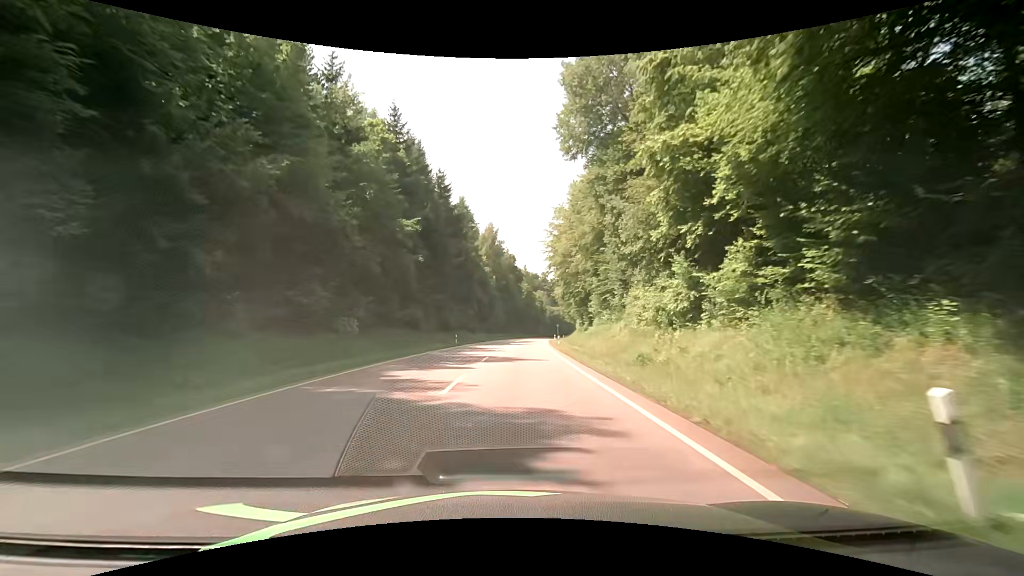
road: secondary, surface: asphalt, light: Day
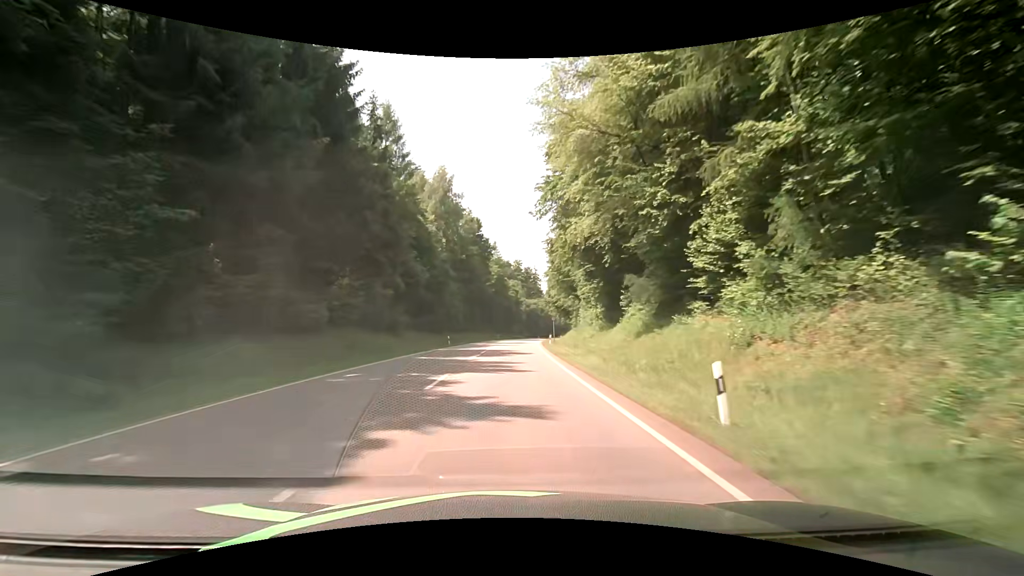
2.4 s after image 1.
(+1.3, +43.3) m; +3°
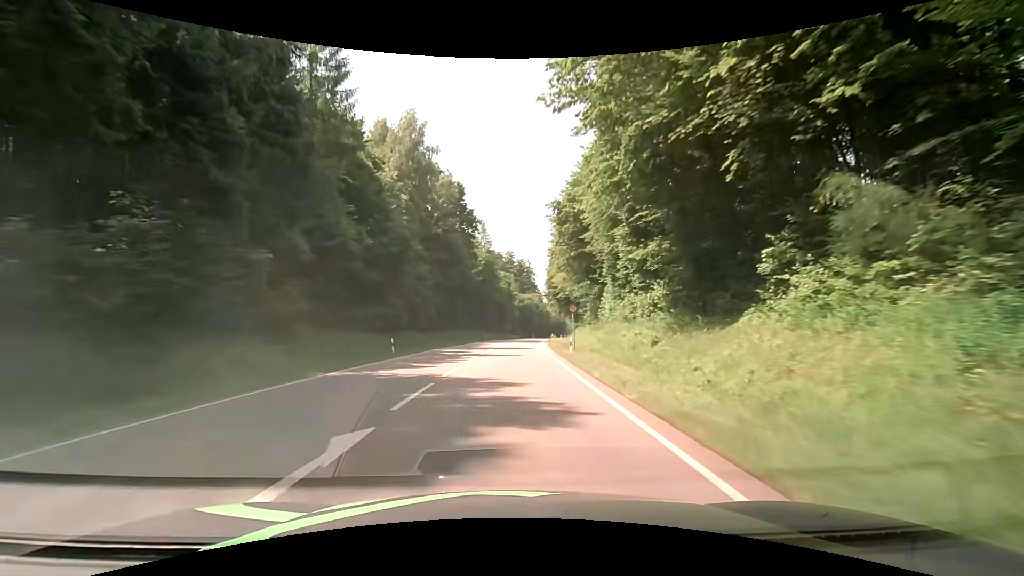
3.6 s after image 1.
(+0.1, +21.7) m; 0°
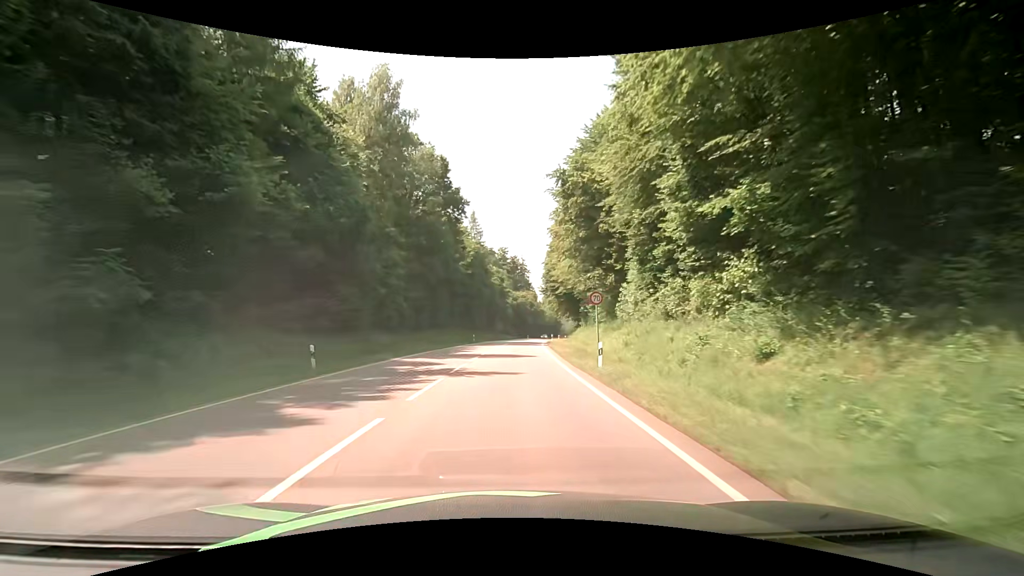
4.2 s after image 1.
(+0.1, +10.8) m; +2°
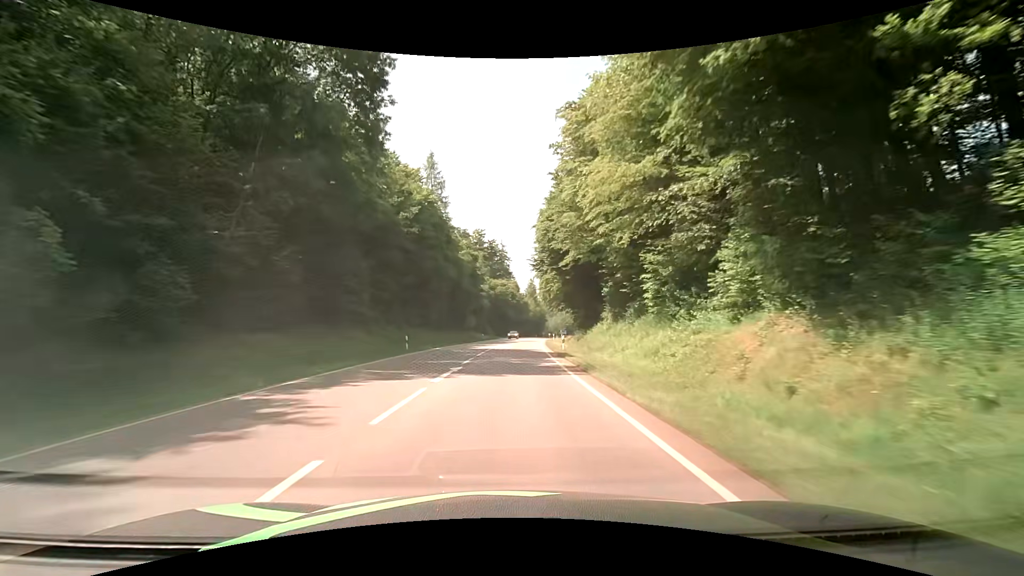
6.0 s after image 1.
(+0.3, +32.5) m; +3°
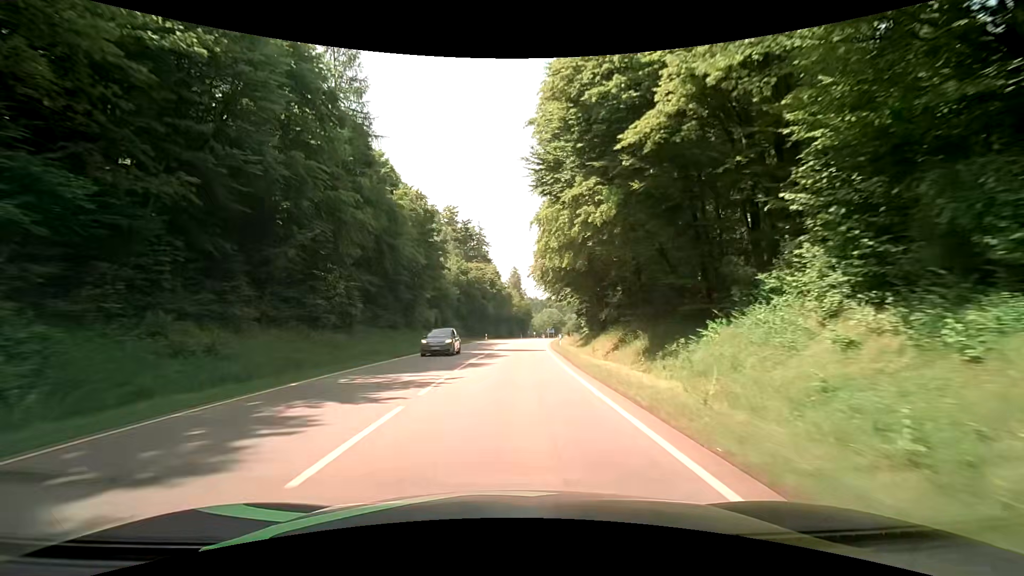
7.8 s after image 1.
(+0.1, +32.4) m; +1°
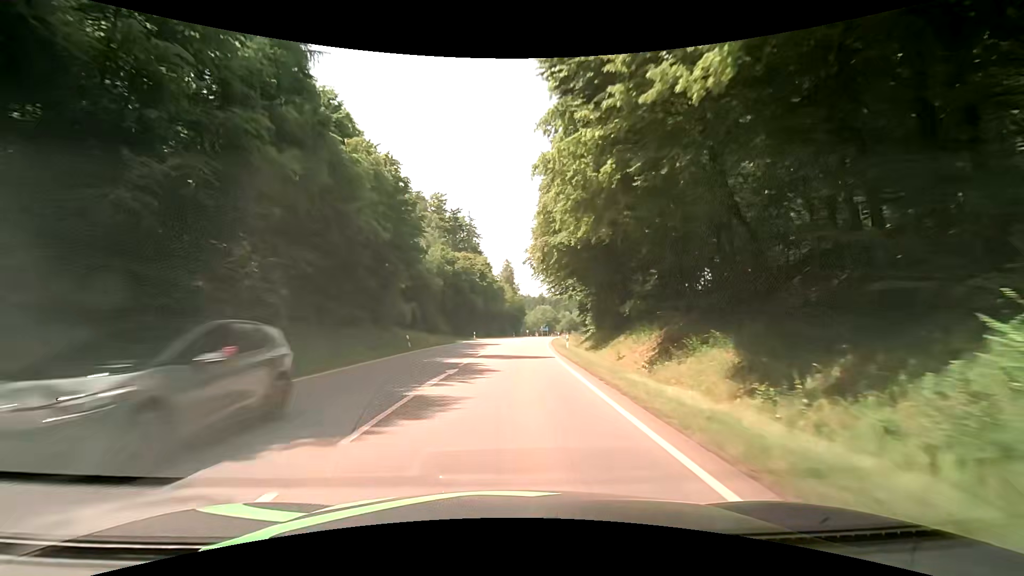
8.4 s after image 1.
(+0.1, +10.8) m; +2°
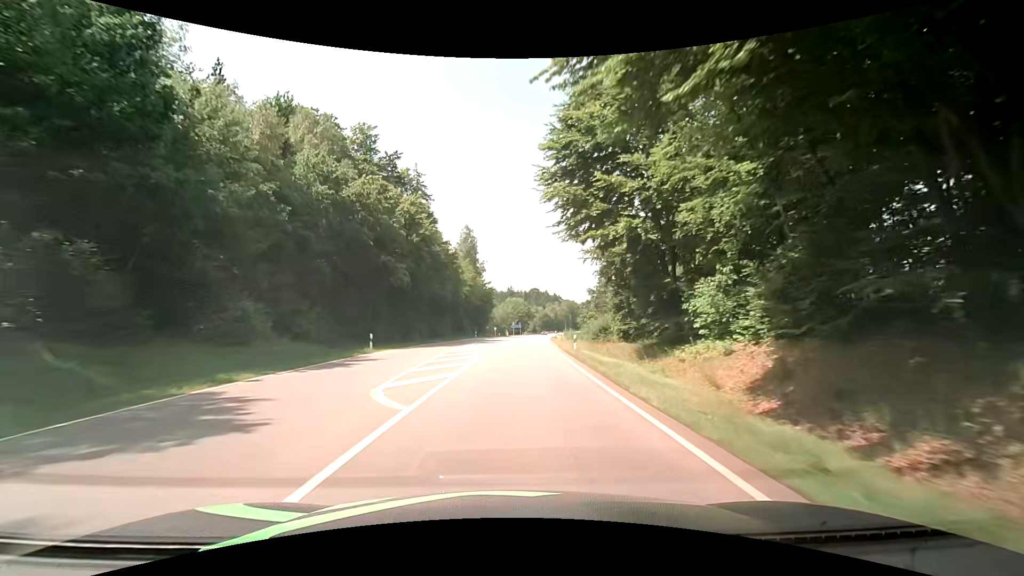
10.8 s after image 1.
(+0.4, +43.3) m; +3°
(0, +10) (0, +20) (+1, +30) (+1, +40) (+2, +50) (+2, +60) (+3, +70) (+4, +80) (+5, +90) (+6, +100) m
